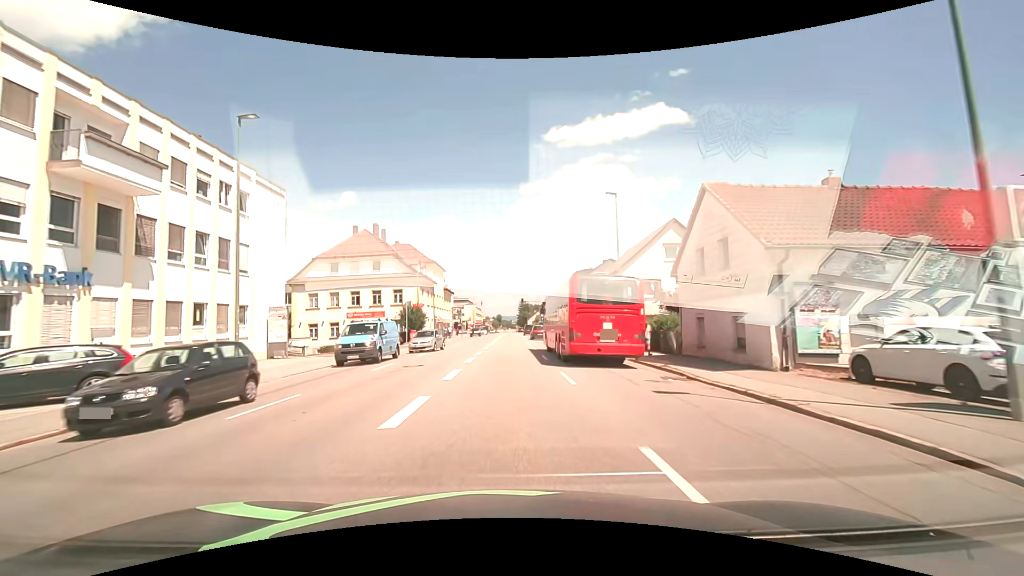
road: tertiary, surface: asphalt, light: Day
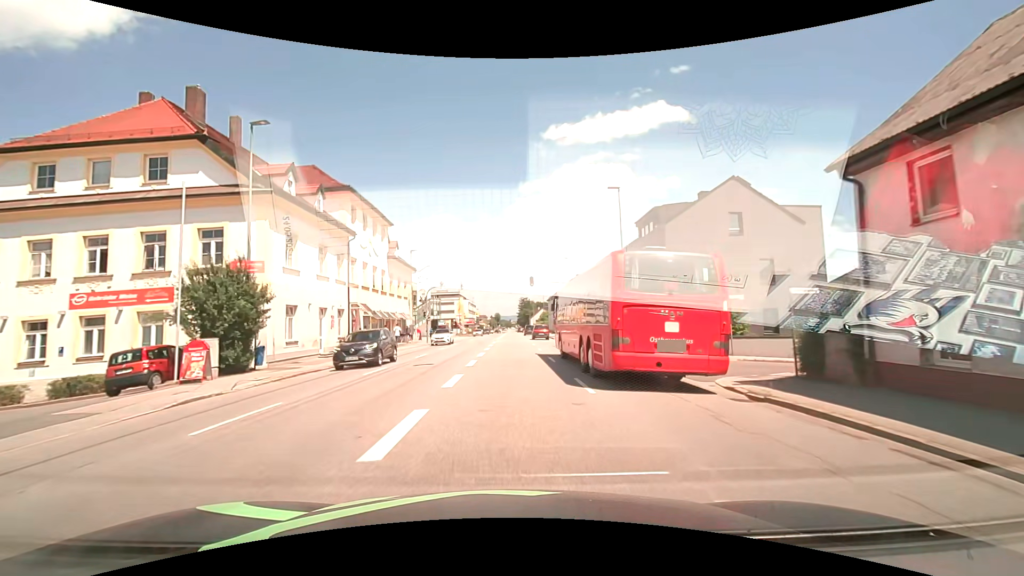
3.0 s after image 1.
(0.0, +37.6) m; 0°
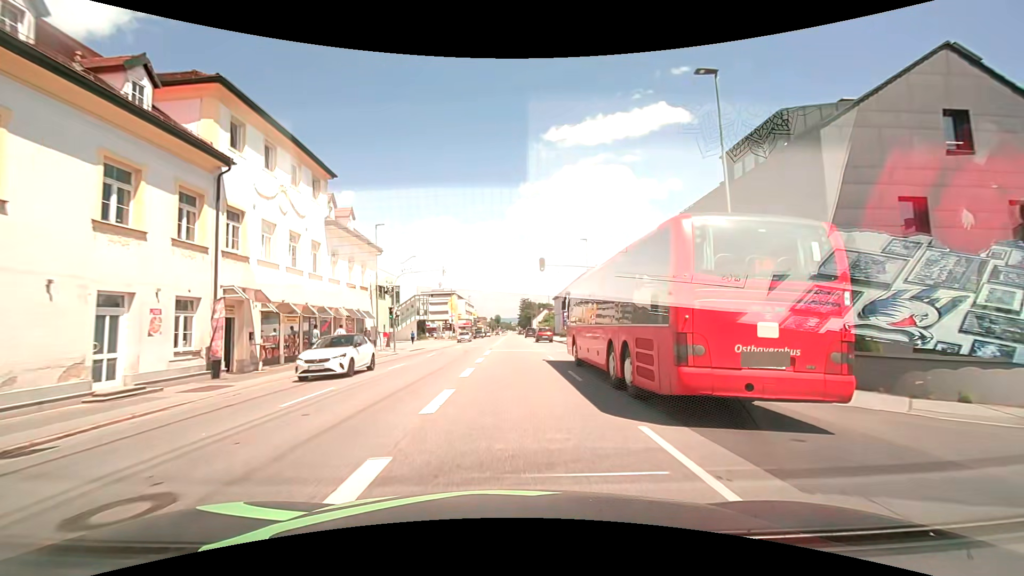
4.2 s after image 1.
(-0.1, +15.2) m; 0°
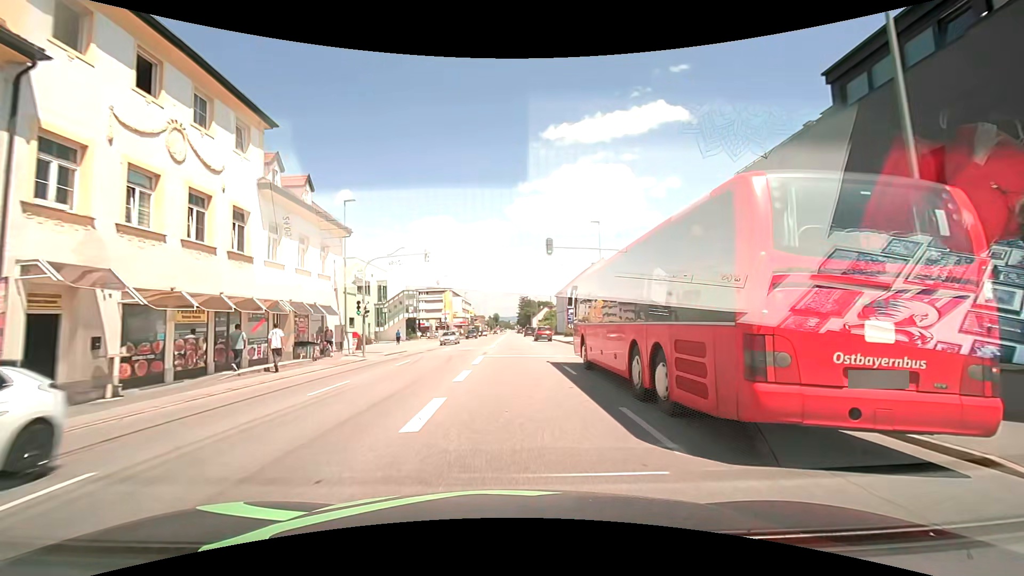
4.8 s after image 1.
(0.0, +7.6) m; 0°
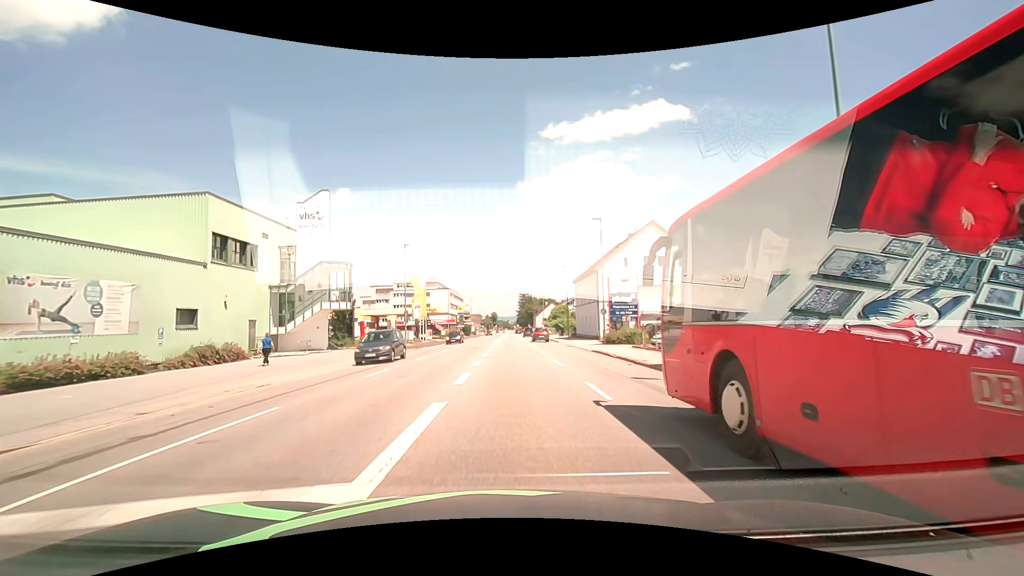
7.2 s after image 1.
(+0.2, +30.4) m; +1°
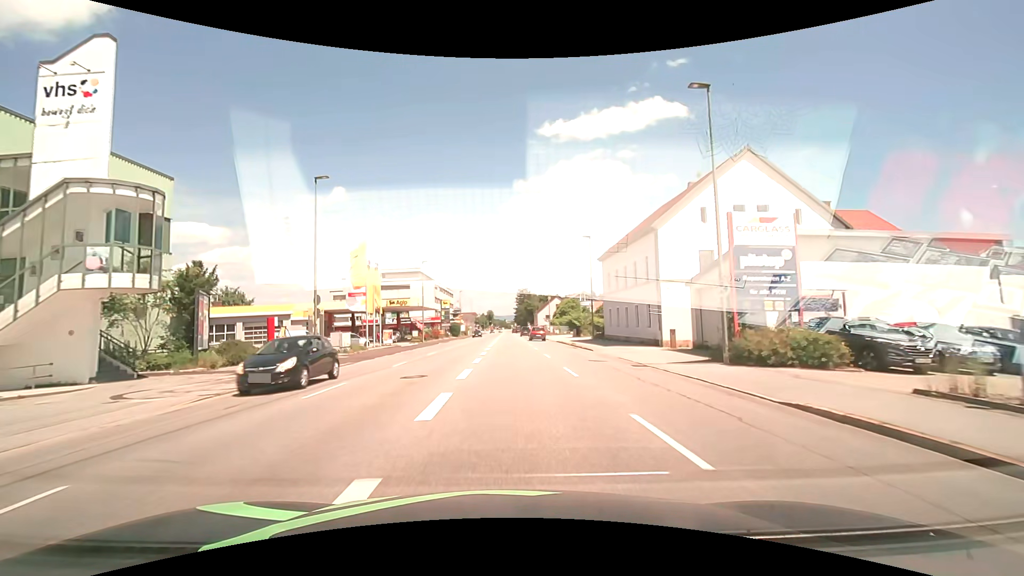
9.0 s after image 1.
(0.0, +22.8) m; 0°
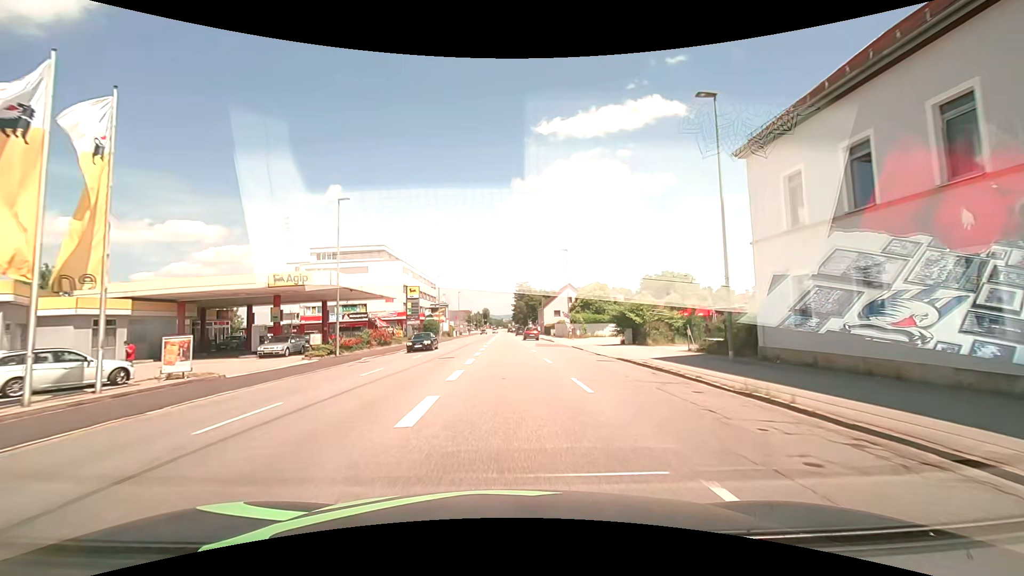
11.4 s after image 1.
(+0.1, +30.6) m; 0°
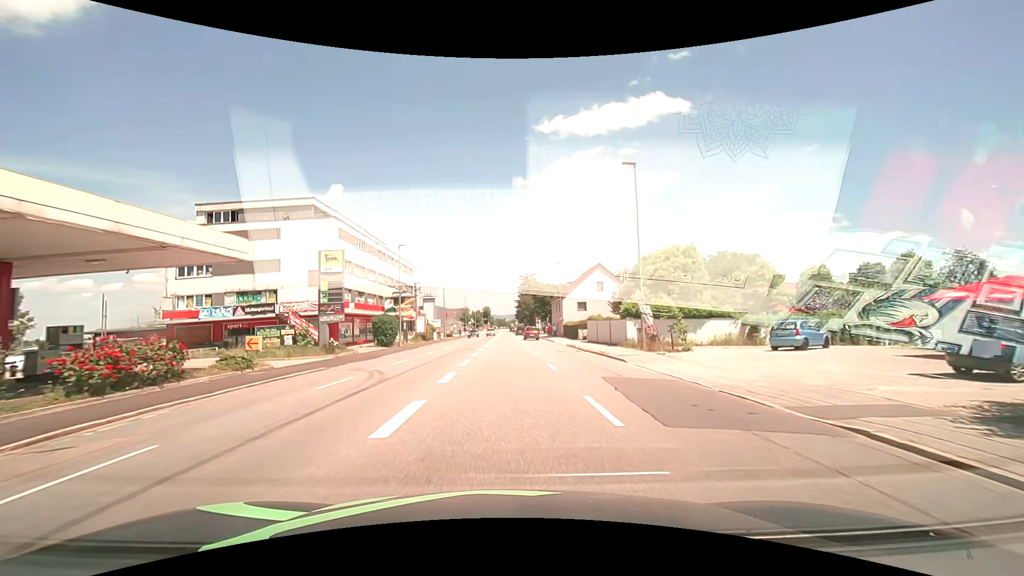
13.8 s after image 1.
(0.0, +30.7) m; 0°
(0, +10) (0, +20) (0, +30) (0, +40) (0, +50) (0, +60) (0, +70) (0, +80) (0, +90) (0, +100) m
